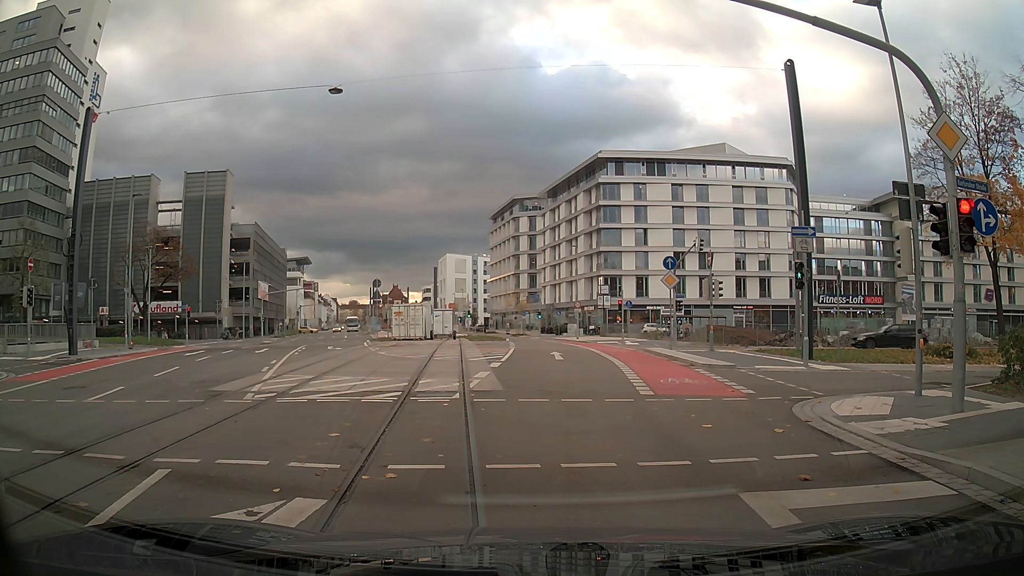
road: secondary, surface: asphalt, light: Day
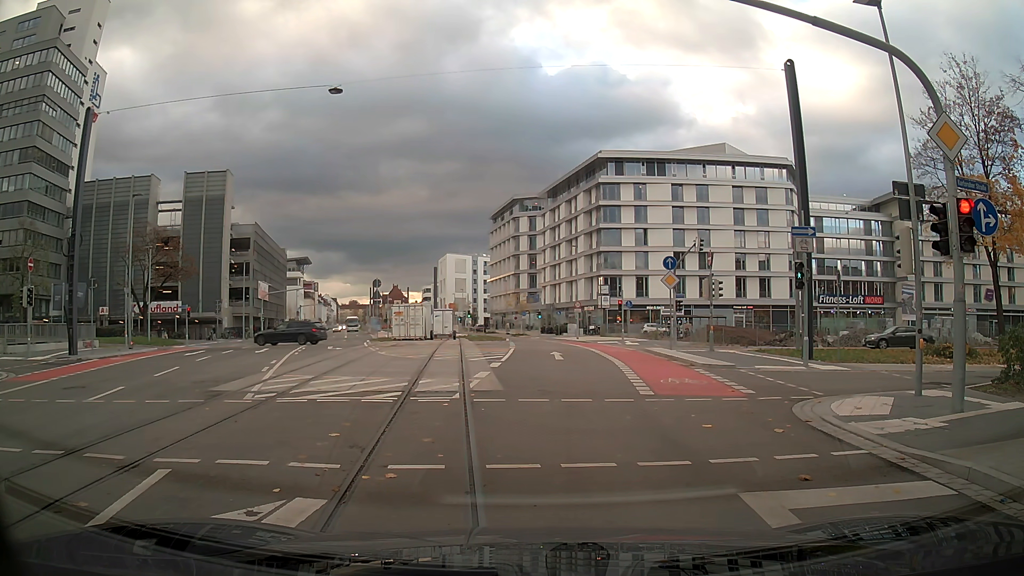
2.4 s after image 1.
(0.0, 0.0) m; 0°
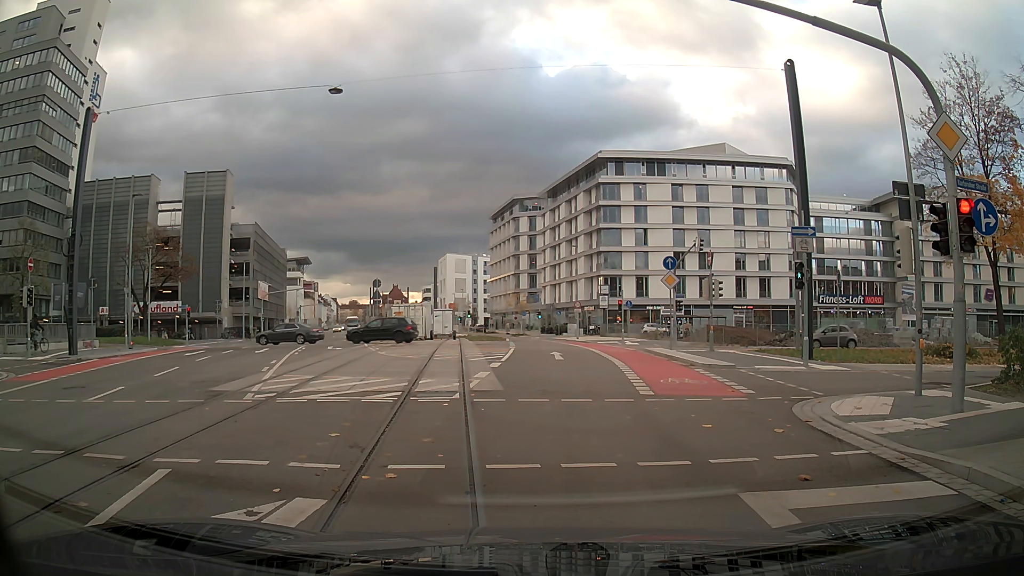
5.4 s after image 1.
(0.0, 0.0) m; 0°
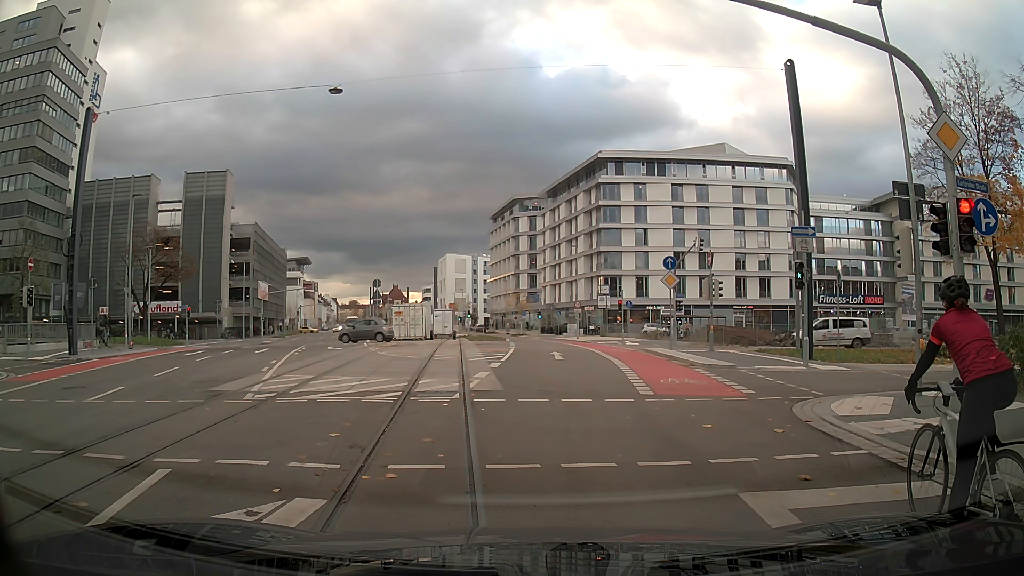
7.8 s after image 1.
(0.0, 0.0) m; 0°
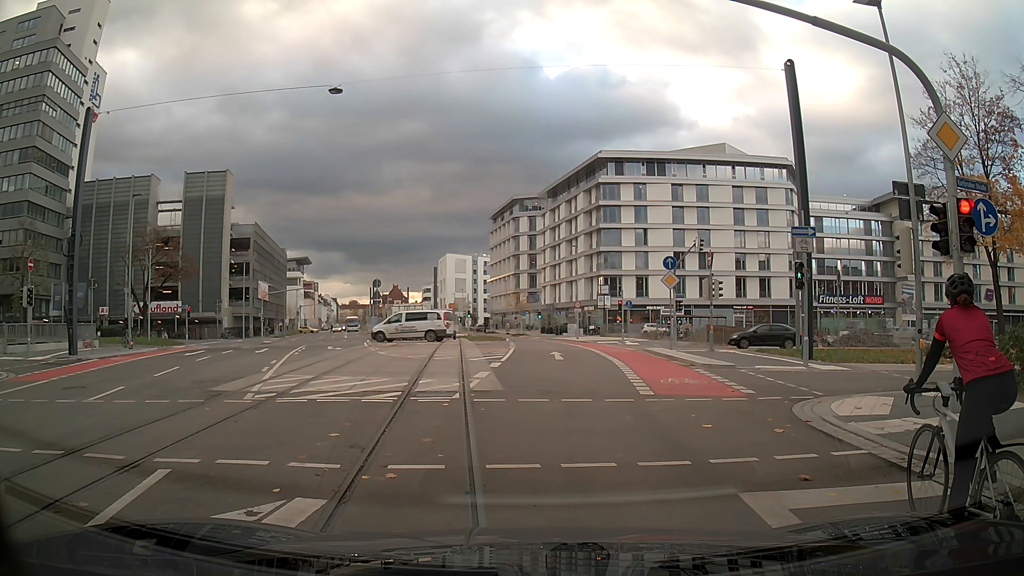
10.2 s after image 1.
(0.0, 0.0) m; 0°
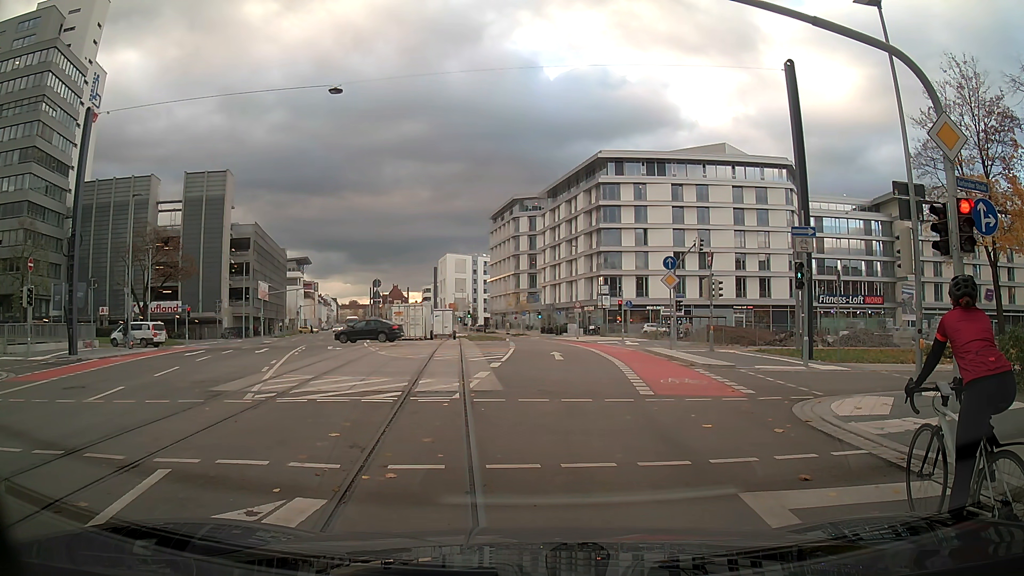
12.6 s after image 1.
(0.0, 0.0) m; 0°
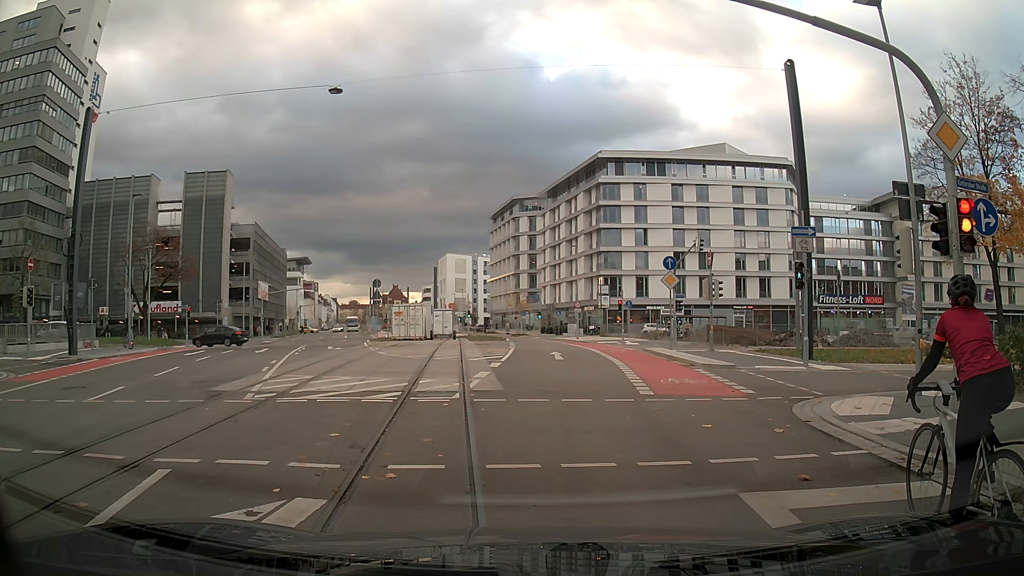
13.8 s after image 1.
(0.0, 0.0) m; 0°
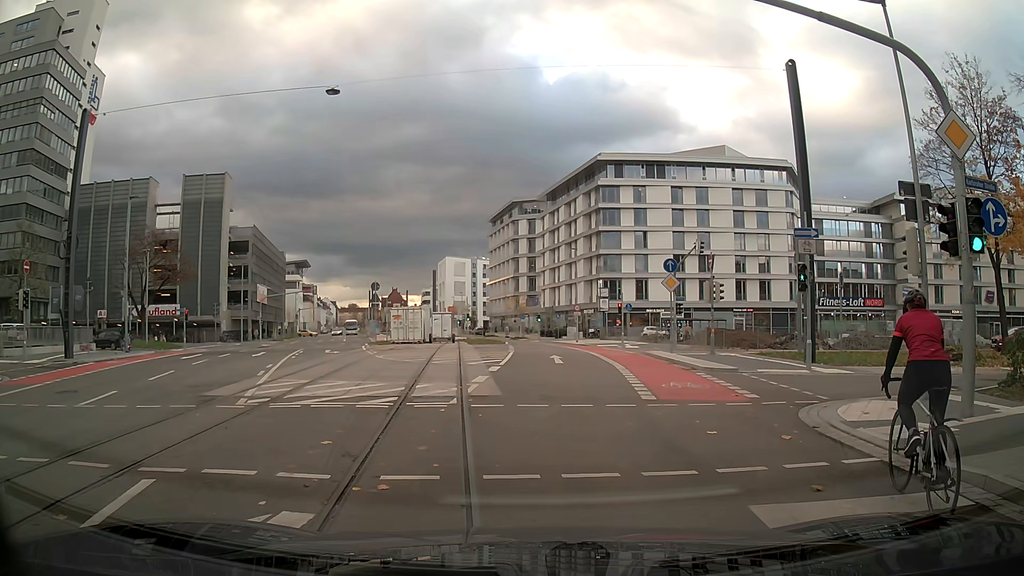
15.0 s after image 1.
(0.0, +0.3) m; 0°
(0, +10) (0, +20) (0, +30) (0, +40) (-1, +50) (-2, +60) (-3, +70) (-6, +80) (-8, +89) (-11, +99) m
